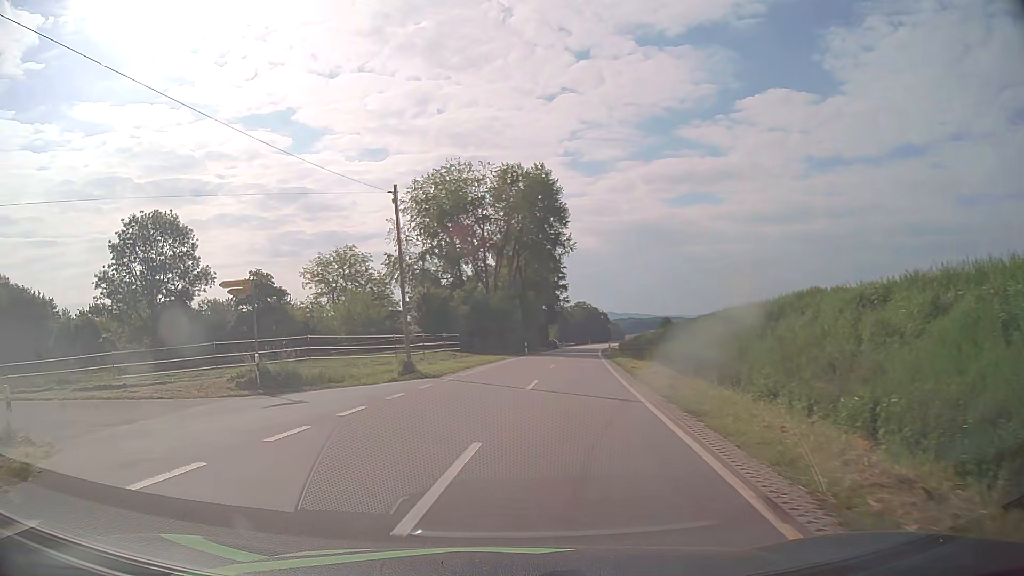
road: tertiary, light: Day
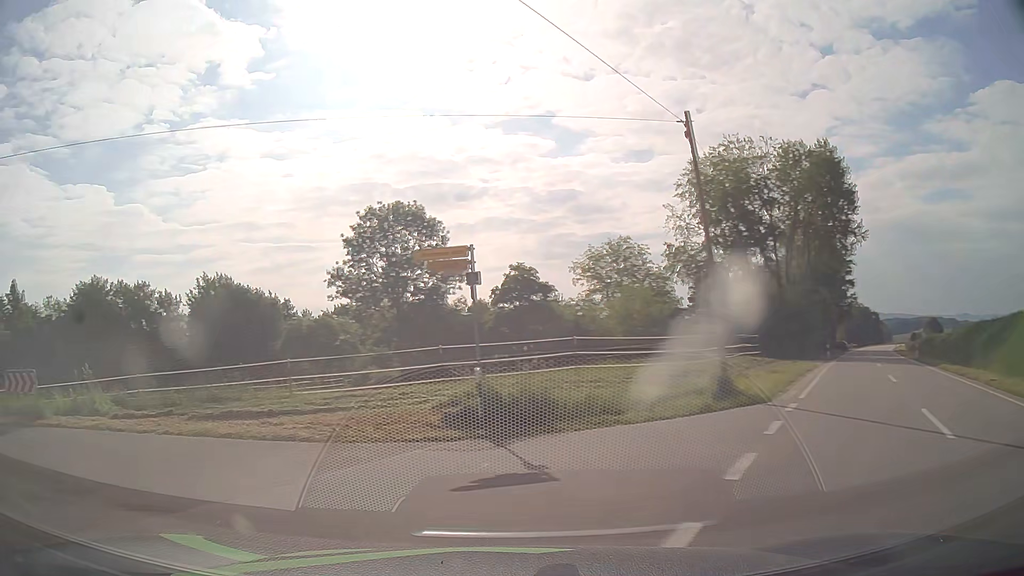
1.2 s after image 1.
(-1.3, +7.7) m; -23°
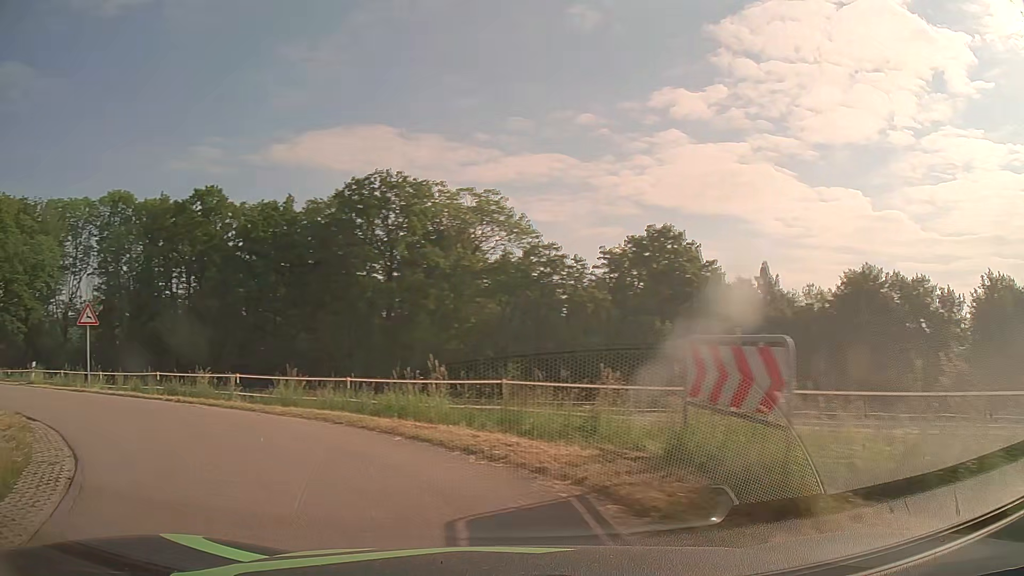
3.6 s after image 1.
(-7.5, +11.1) m; -66°
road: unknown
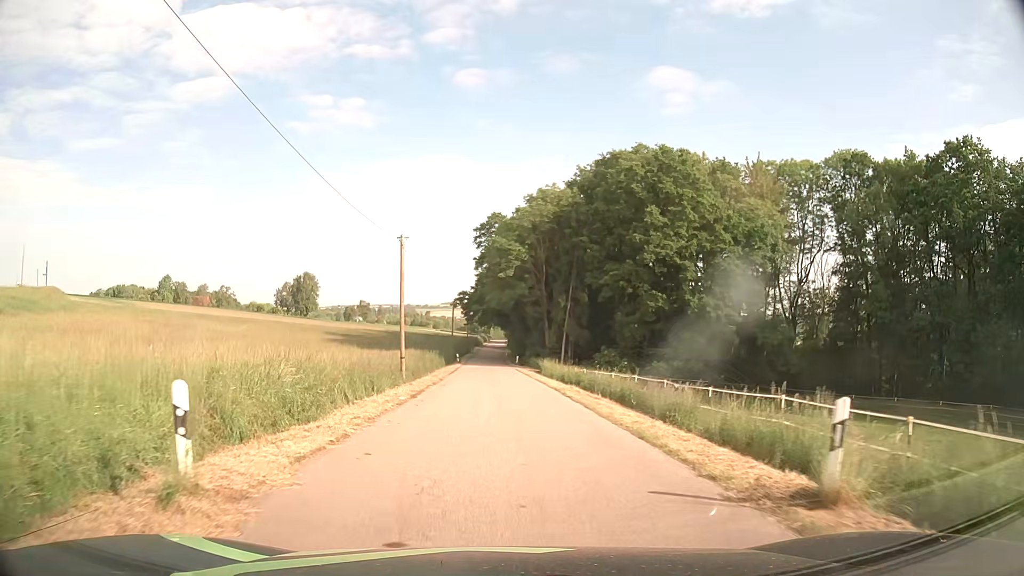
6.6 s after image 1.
(-14.5, +17.8) m; -61°
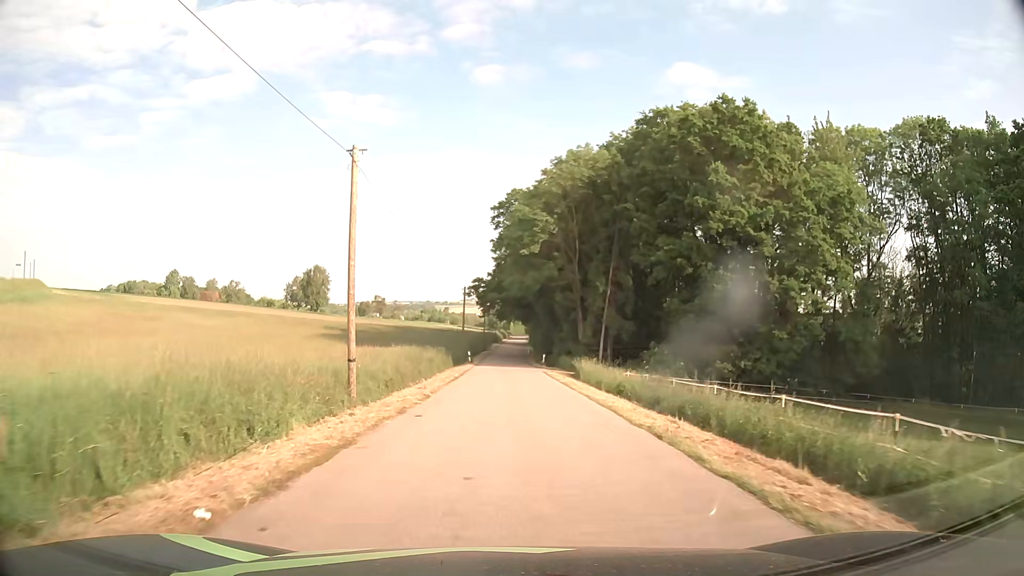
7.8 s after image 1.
(-0.2, +13.4) m; -2°
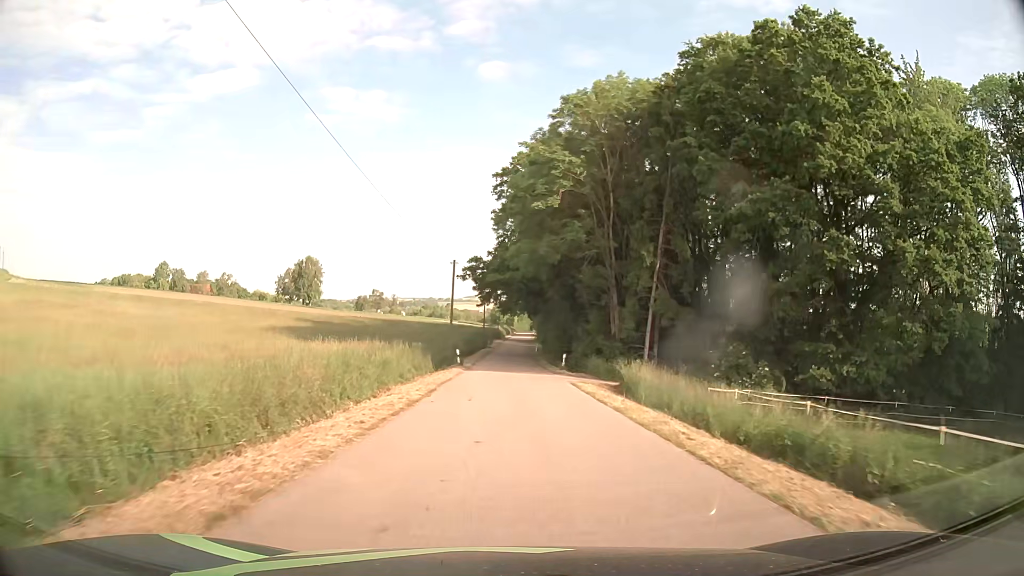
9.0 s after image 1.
(0.0, +15.8) m; 0°
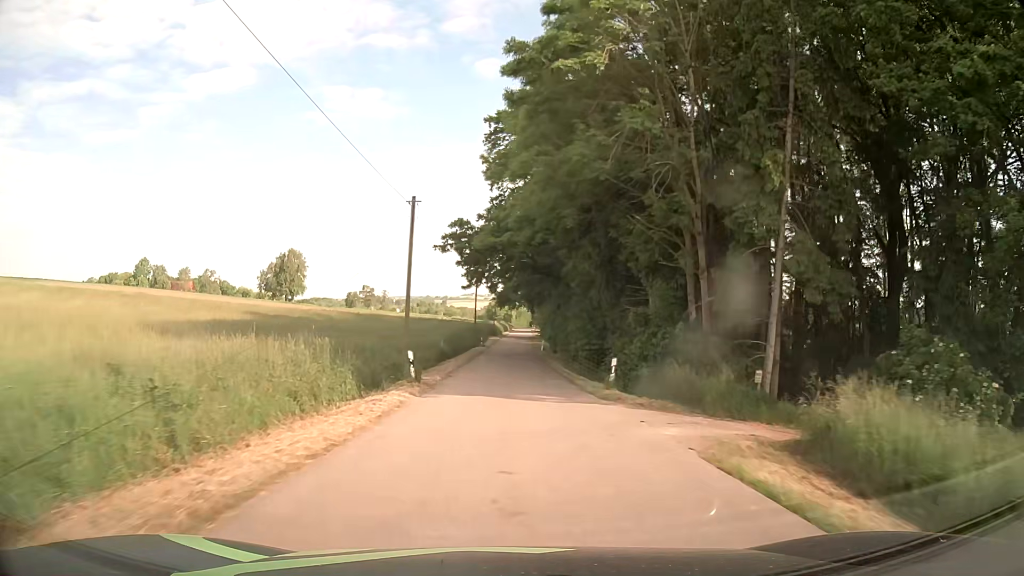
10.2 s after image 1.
(0.0, +17.6) m; 0°
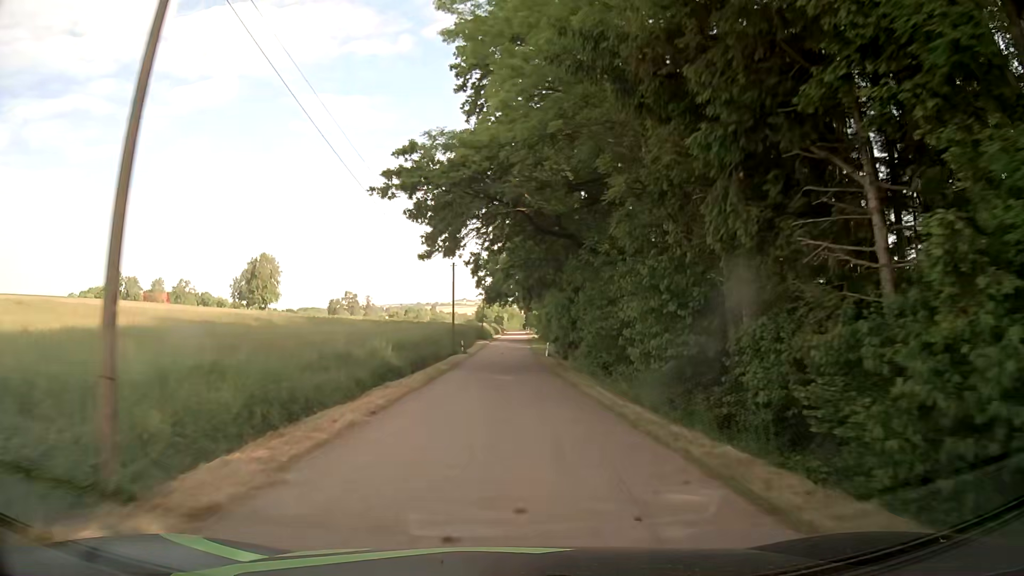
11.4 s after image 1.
(+0.1, +18.0) m; 0°
